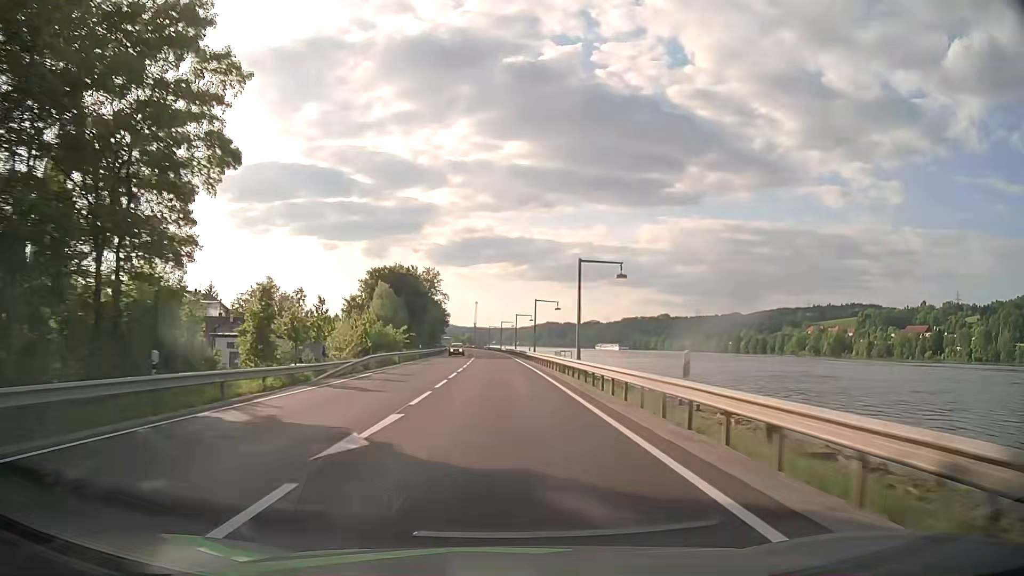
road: primary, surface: asphalt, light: Day
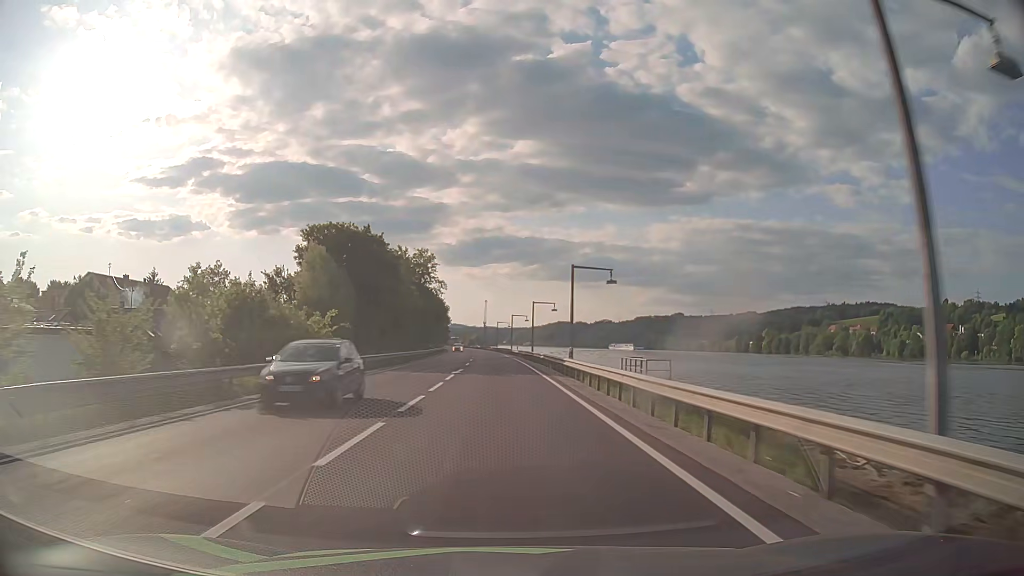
(-0.2, +31.6) m; -1°
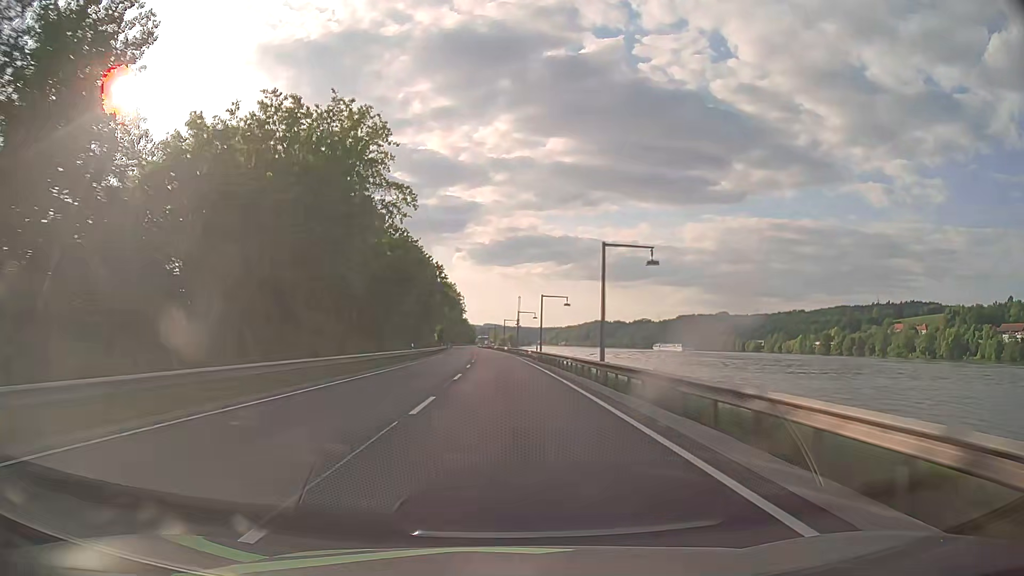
(-2.0, +79.0) m; -3°
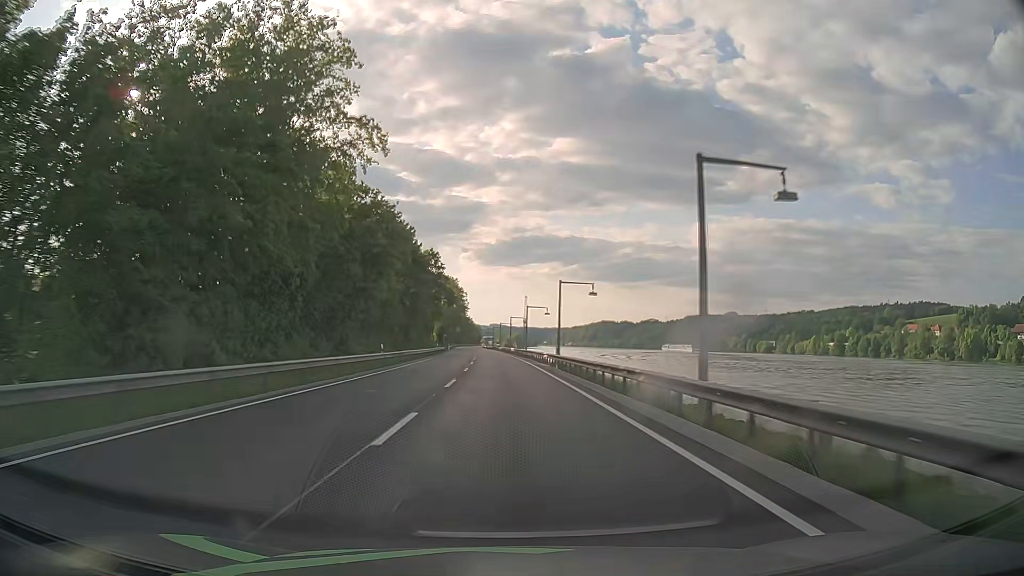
(-0.1, +15.8) m; -1°
